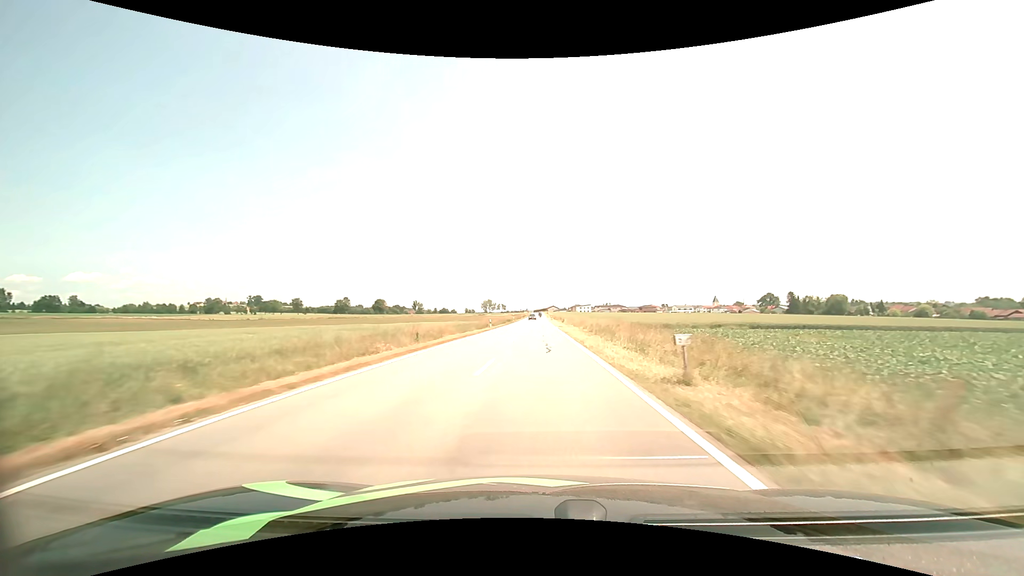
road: tertiary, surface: asphalt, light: Day
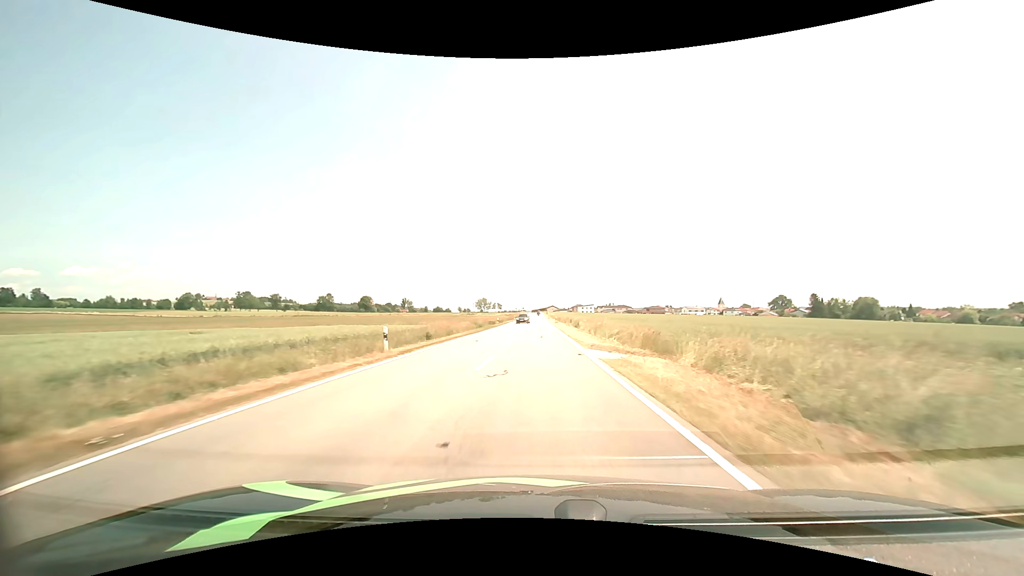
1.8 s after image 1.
(+0.1, +36.6) m; 0°
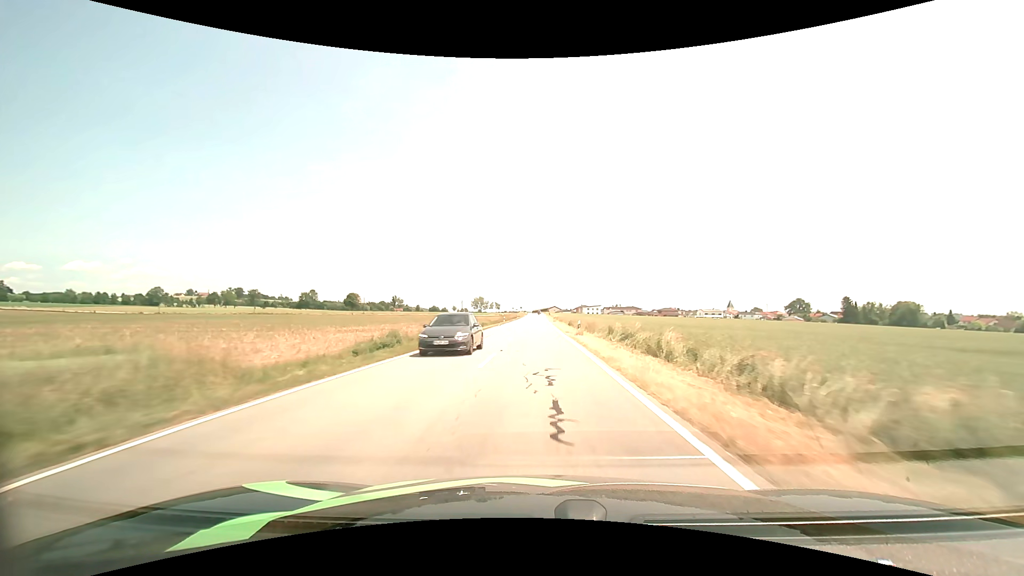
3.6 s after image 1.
(0.0, +37.0) m; 0°
(0, +10) (0, +20) (0, +30) (0, +40) (0, +50) (0, +60) (0, +70) (0, +80) (0, +90) (0, +100) m
